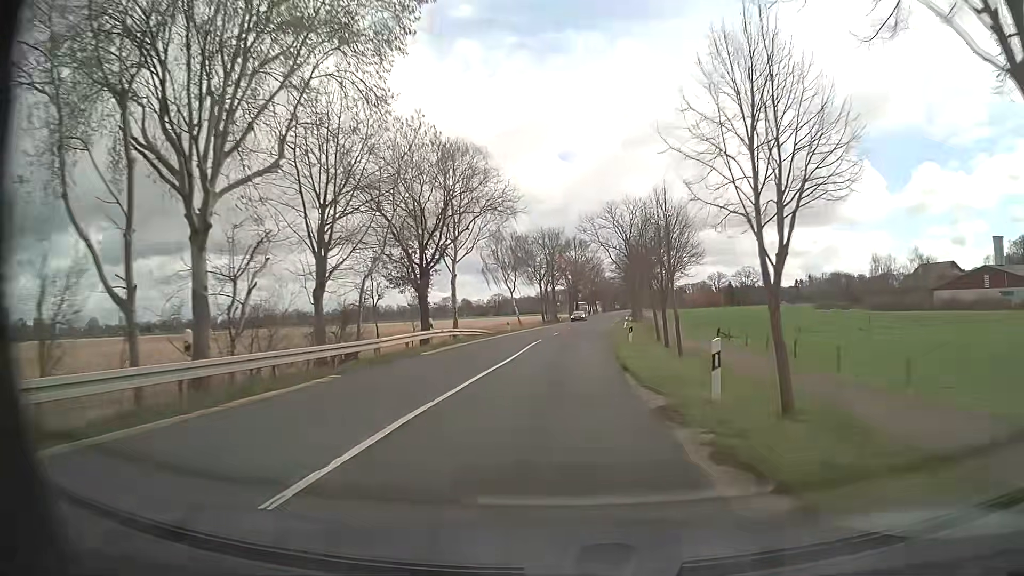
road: secondary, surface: asphalt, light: Day
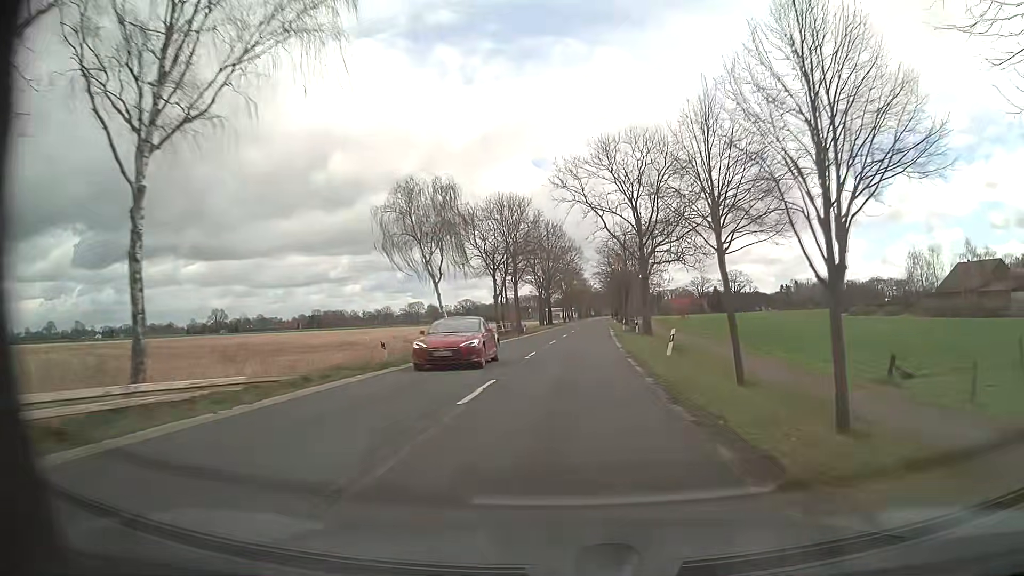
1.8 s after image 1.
(+0.8, +32.1) m; +2°
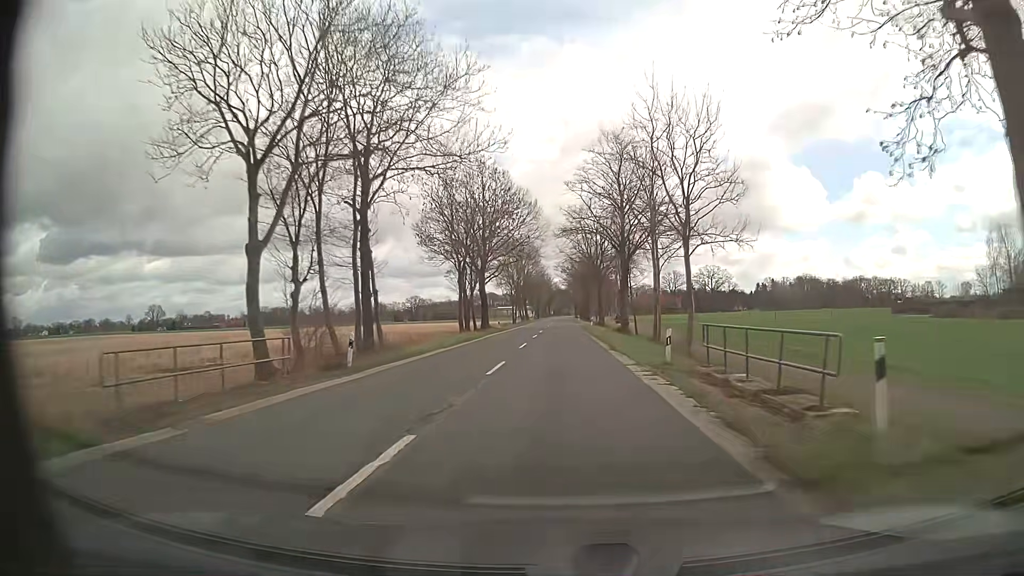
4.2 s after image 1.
(+1.8, +43.3) m; +4°
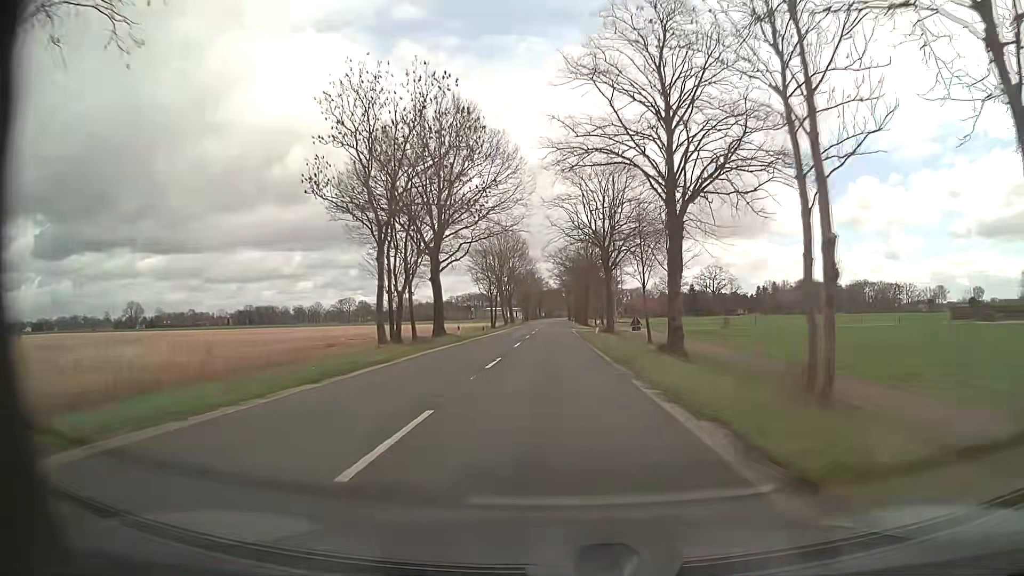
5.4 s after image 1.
(+0.1, +21.9) m; 0°
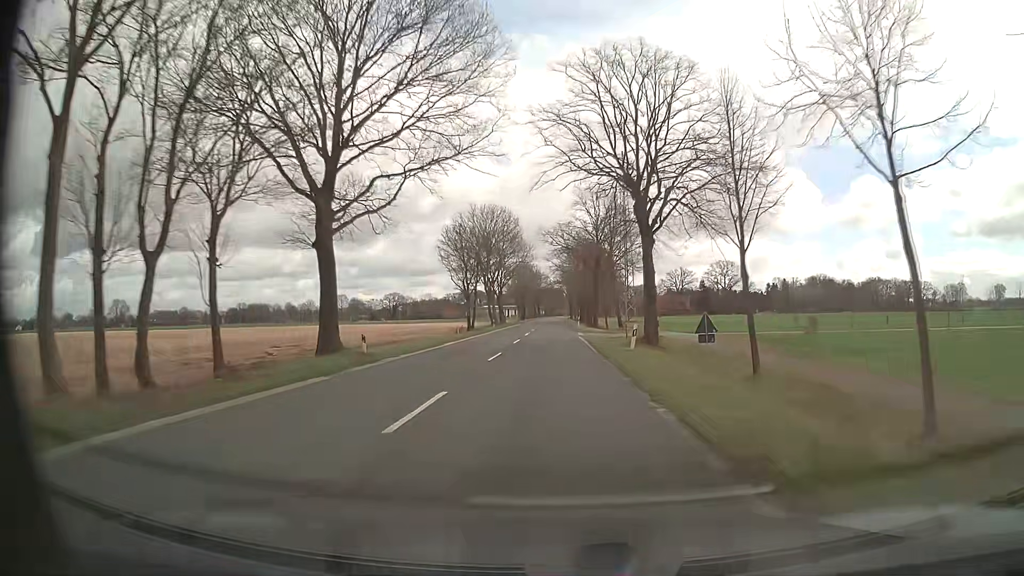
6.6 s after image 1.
(+0.1, +22.0) m; +1°
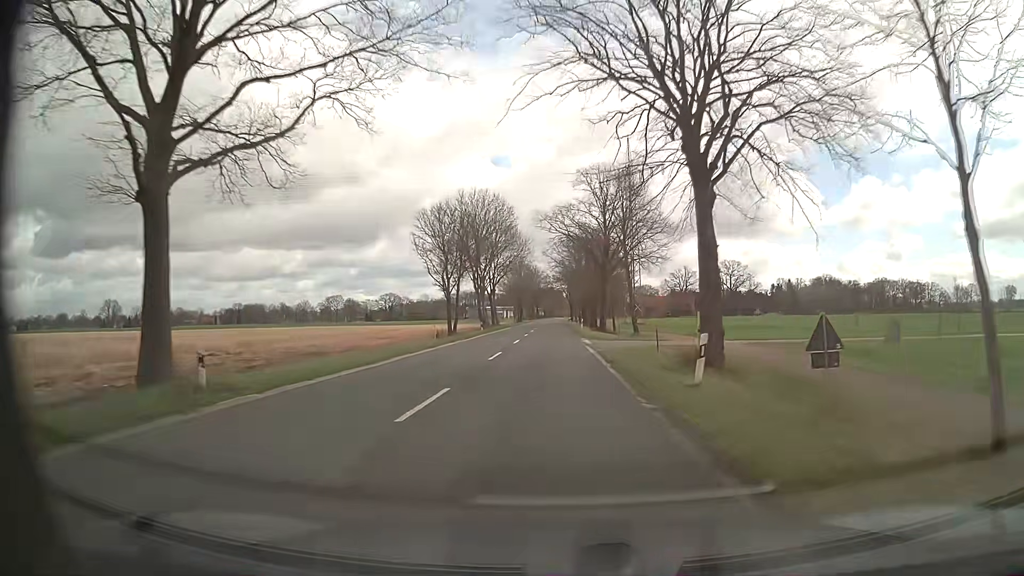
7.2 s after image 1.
(-0.1, +11.1) m; 0°
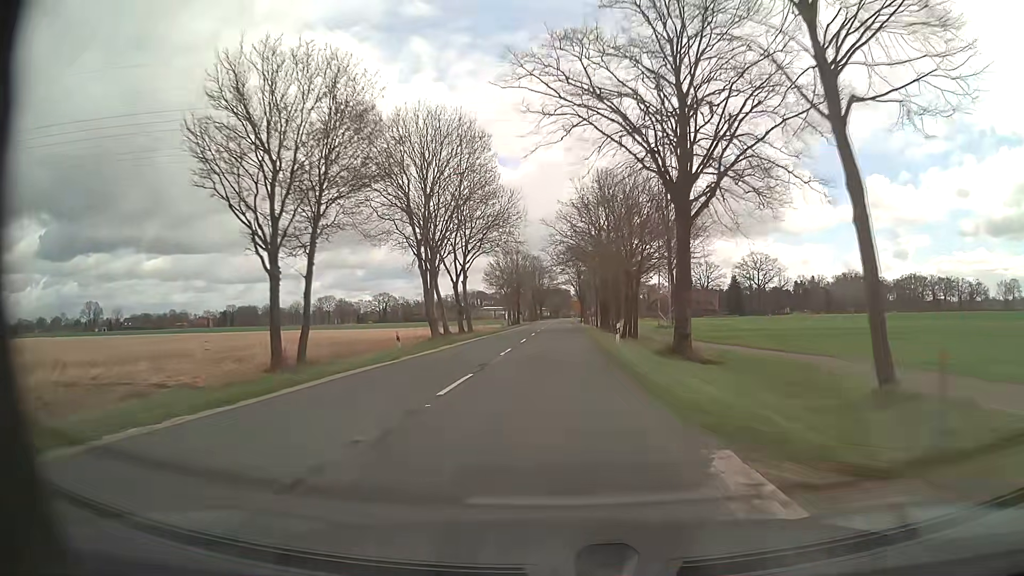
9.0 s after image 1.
(+0.1, +33.2) m; 0°
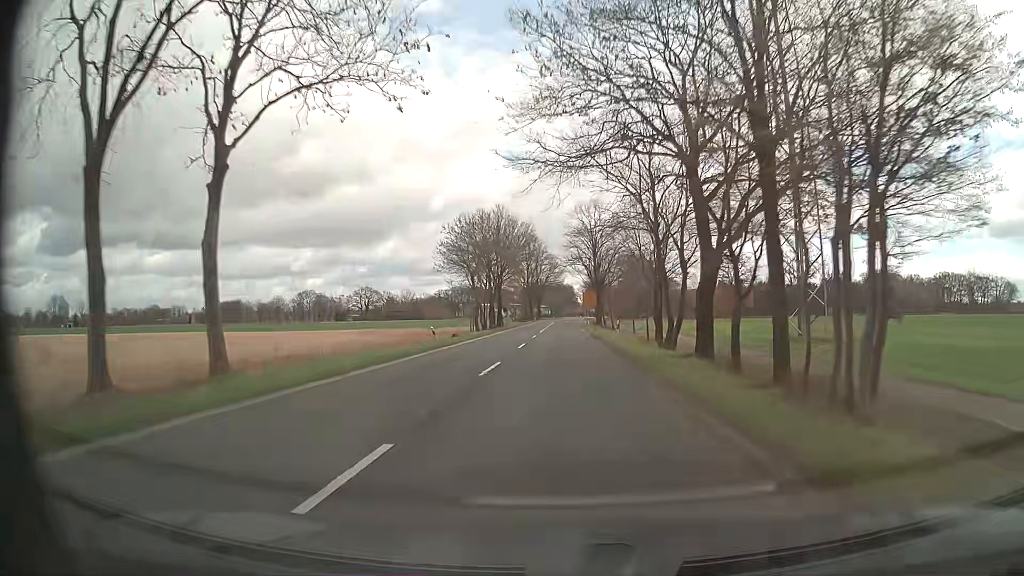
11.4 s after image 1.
(-0.2, +44.6) m; 0°
(0, +10) (0, +20) (0, +30) (0, +40) (0, +50) (0, +60) (0, +70) (0, +80) (0, +90) (0, +100) m
